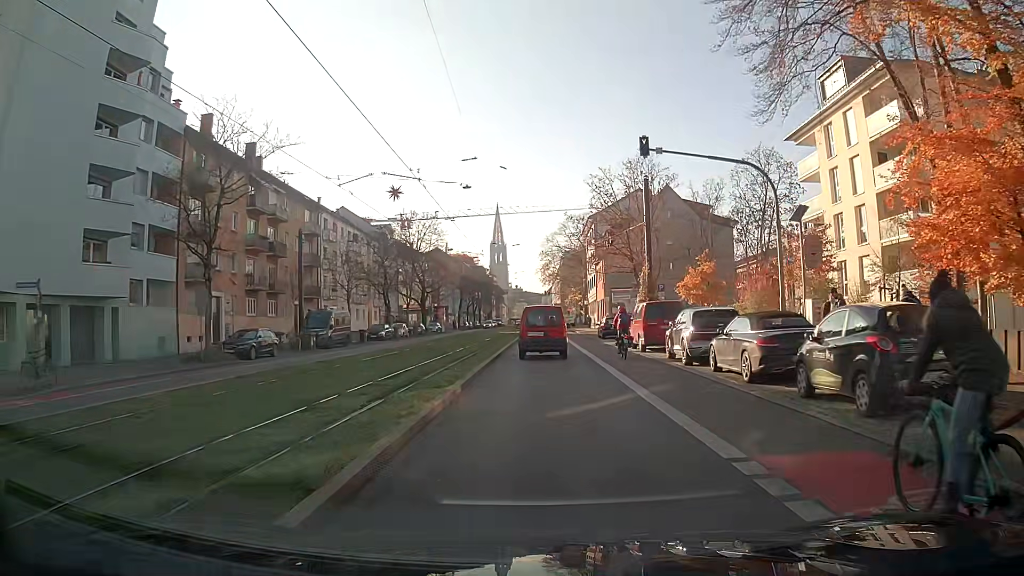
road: primary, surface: asphalt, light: Day
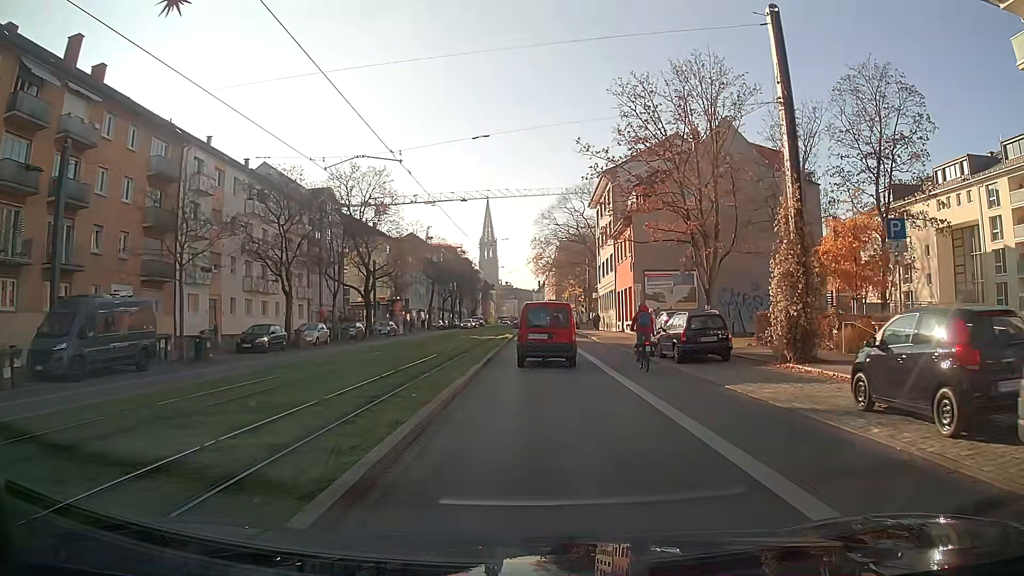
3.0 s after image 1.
(+0.2, +25.3) m; +1°
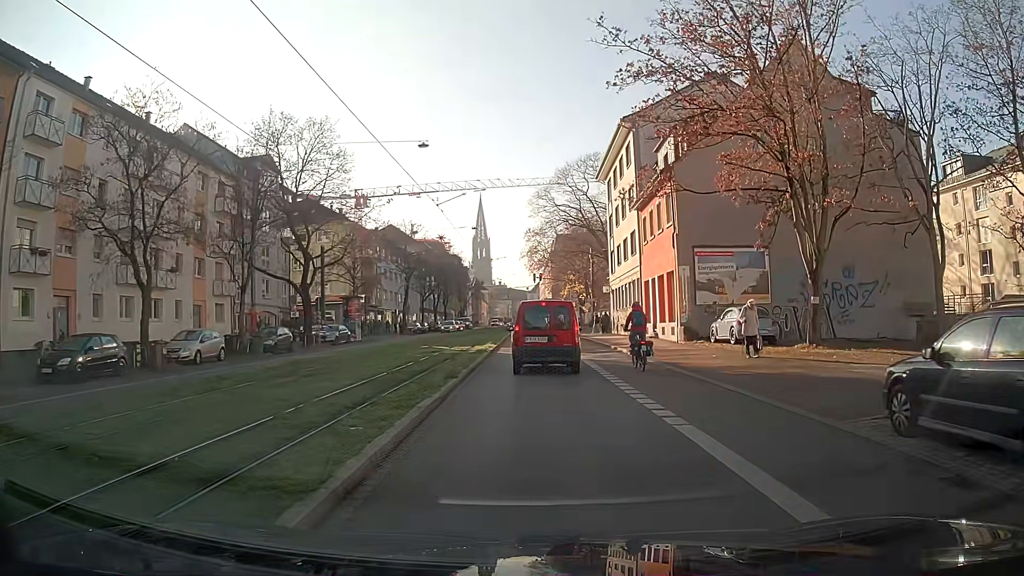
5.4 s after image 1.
(0.0, +15.5) m; 0°
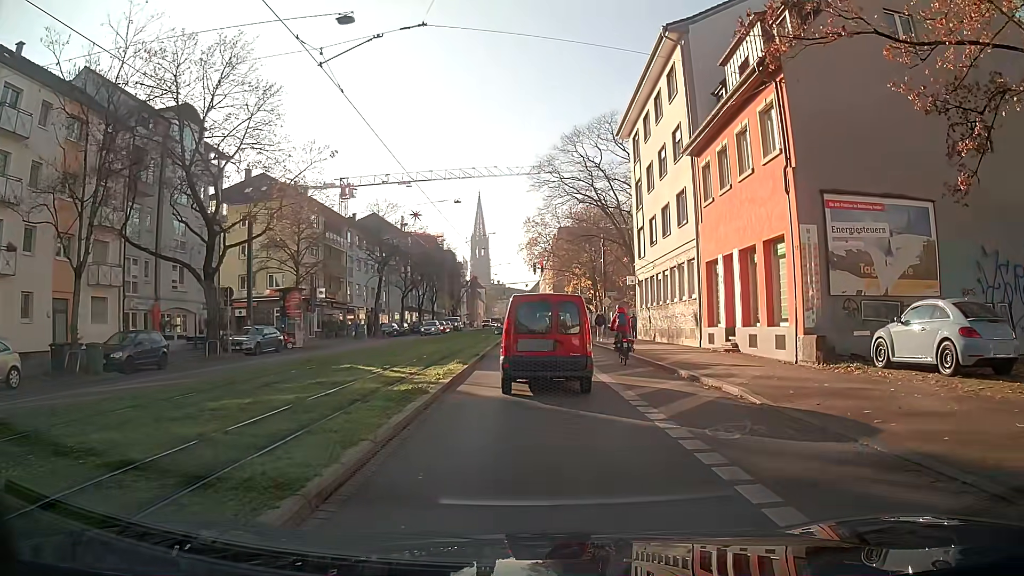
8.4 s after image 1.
(0.0, +14.2) m; 0°
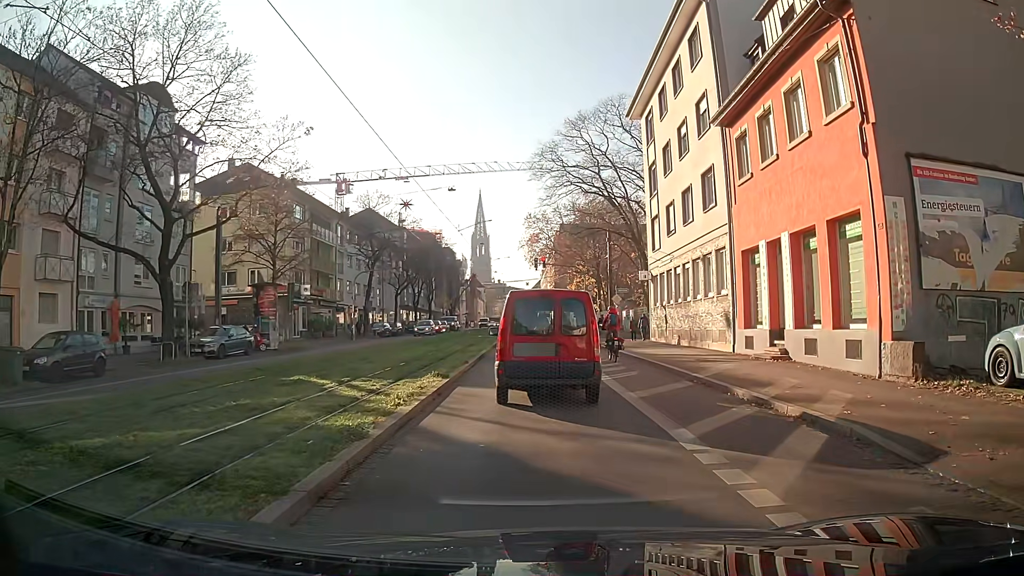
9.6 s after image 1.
(0.0, +4.3) m; 0°
(0, +10) (0, +20) (0, +30) (0, +40) (0, +50) (0, +60) (0, +70) (0, +80) (0, +90) (0, +100) m
